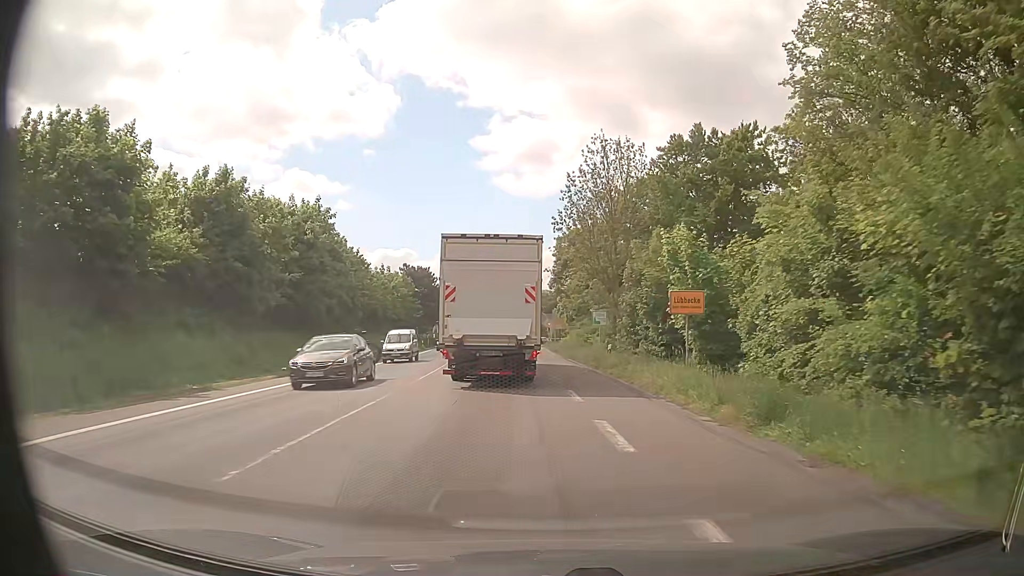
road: primary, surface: asphalt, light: Day
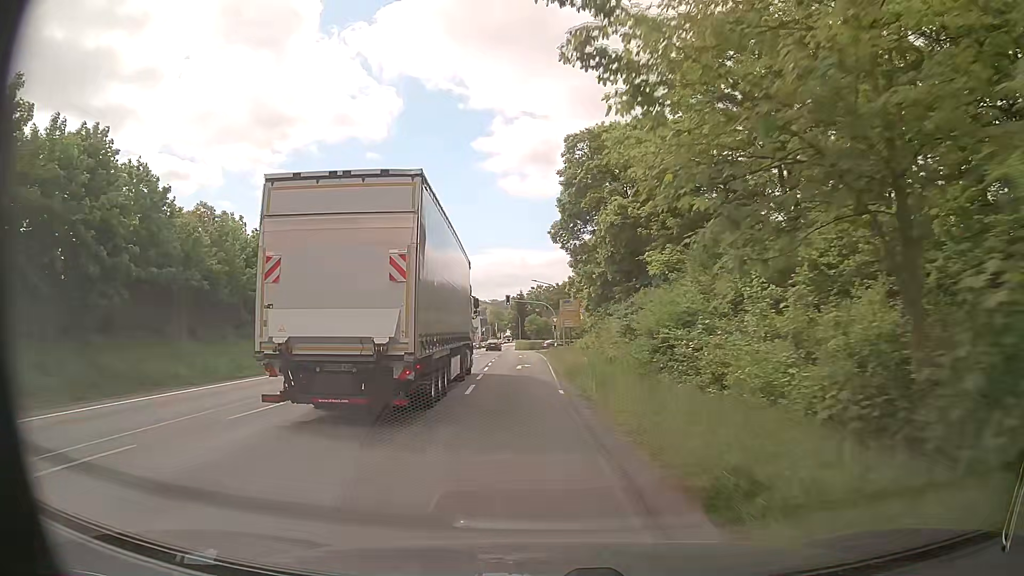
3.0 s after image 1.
(+0.6, +37.0) m; 0°
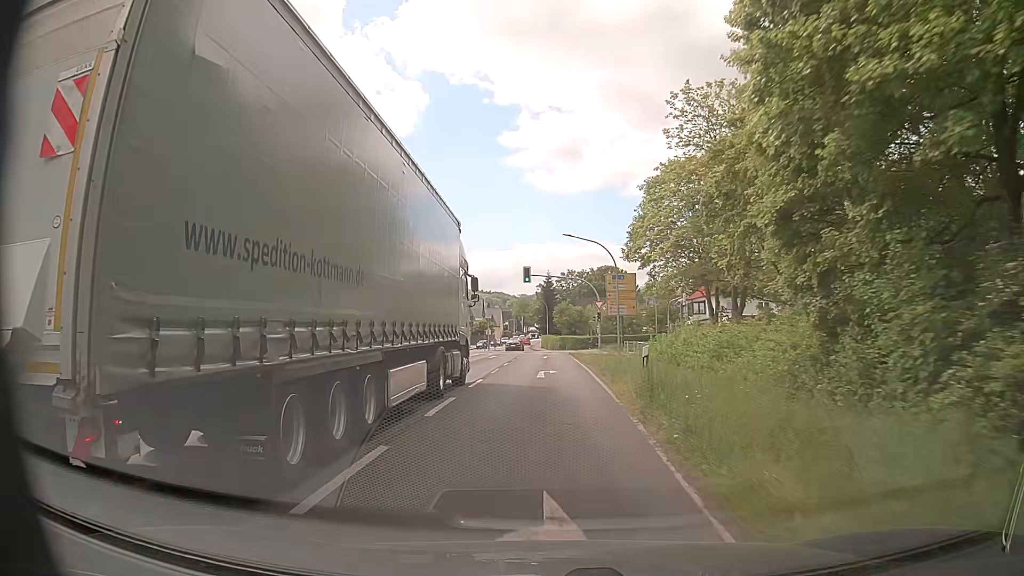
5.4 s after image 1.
(-1.0, +29.3) m; -3°
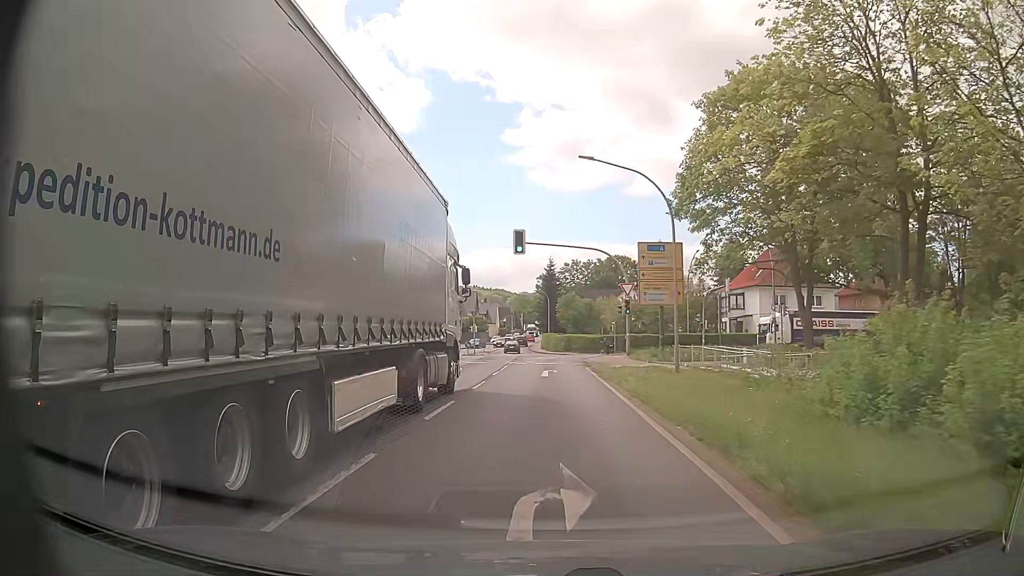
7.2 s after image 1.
(0.0, +18.8) m; 0°
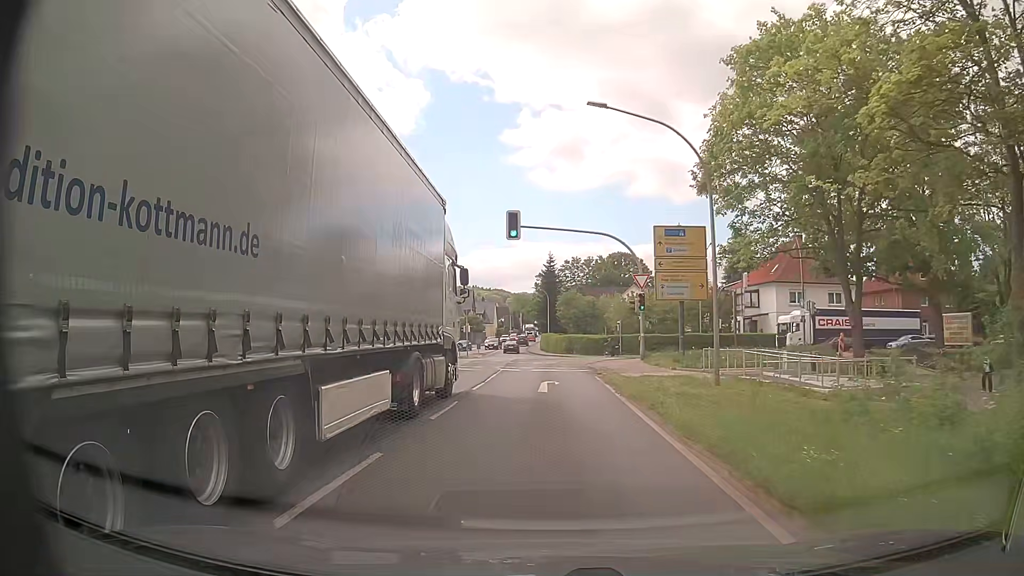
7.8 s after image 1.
(0.0, +5.8) m; 0°
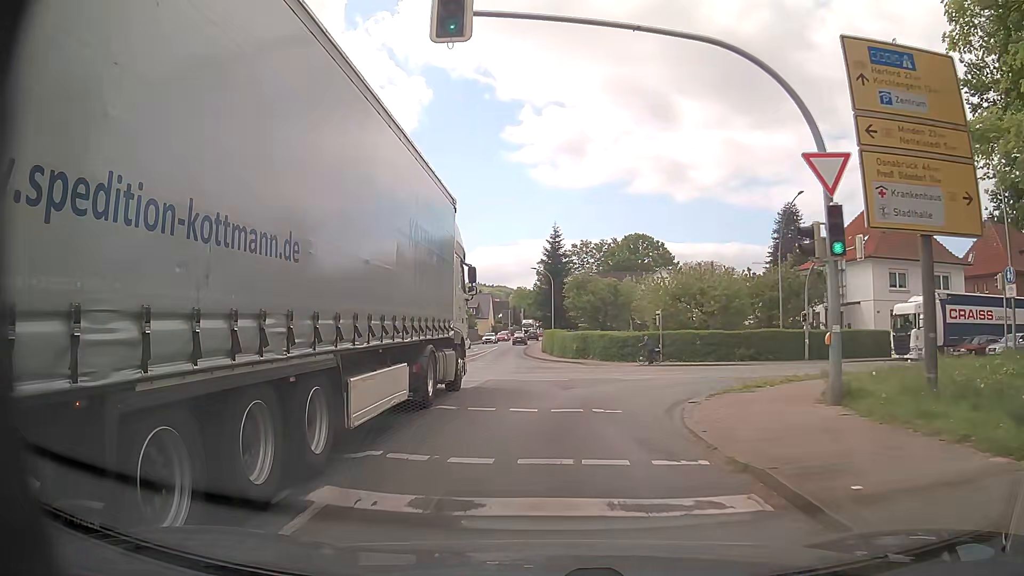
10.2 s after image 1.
(0.0, +21.2) m; 0°
